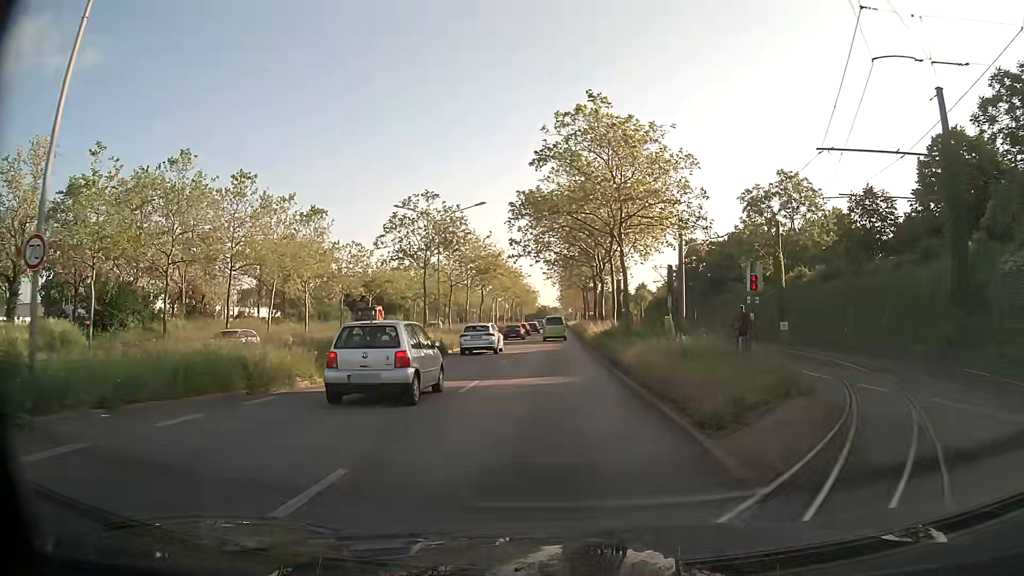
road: primary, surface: asphalt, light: Day
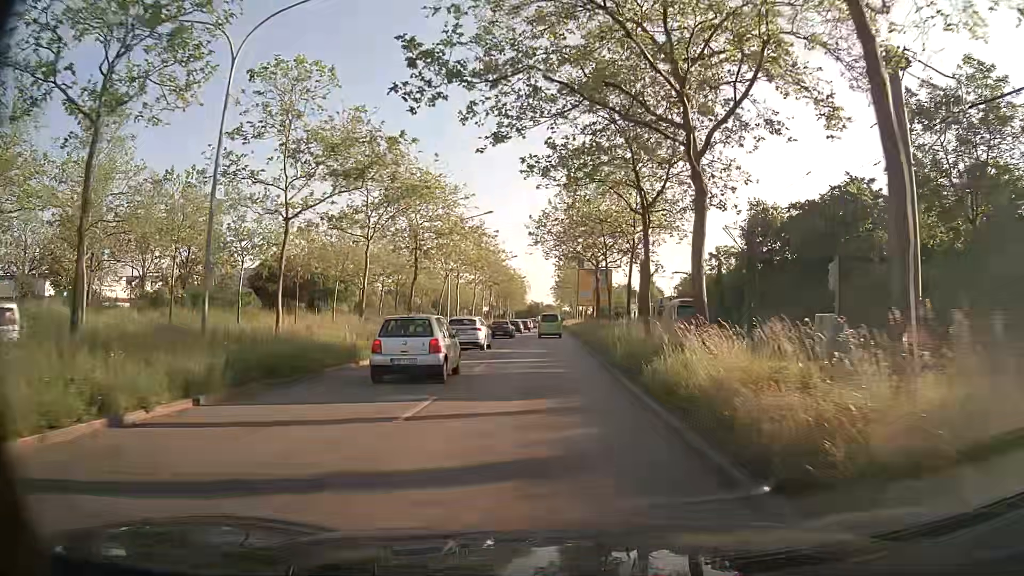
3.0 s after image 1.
(+0.3, +32.1) m; +1°
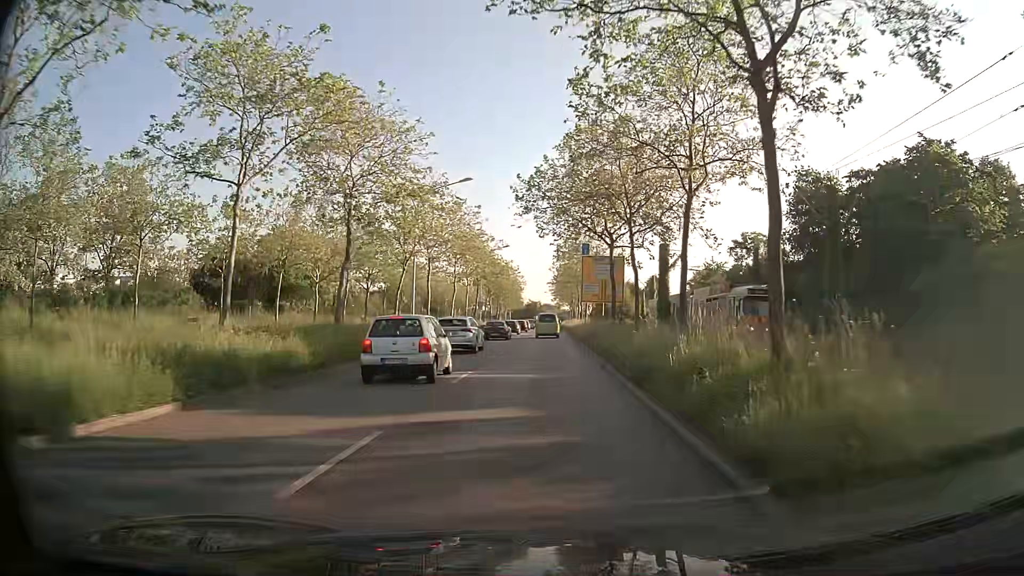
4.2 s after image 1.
(0.0, +12.8) m; +1°
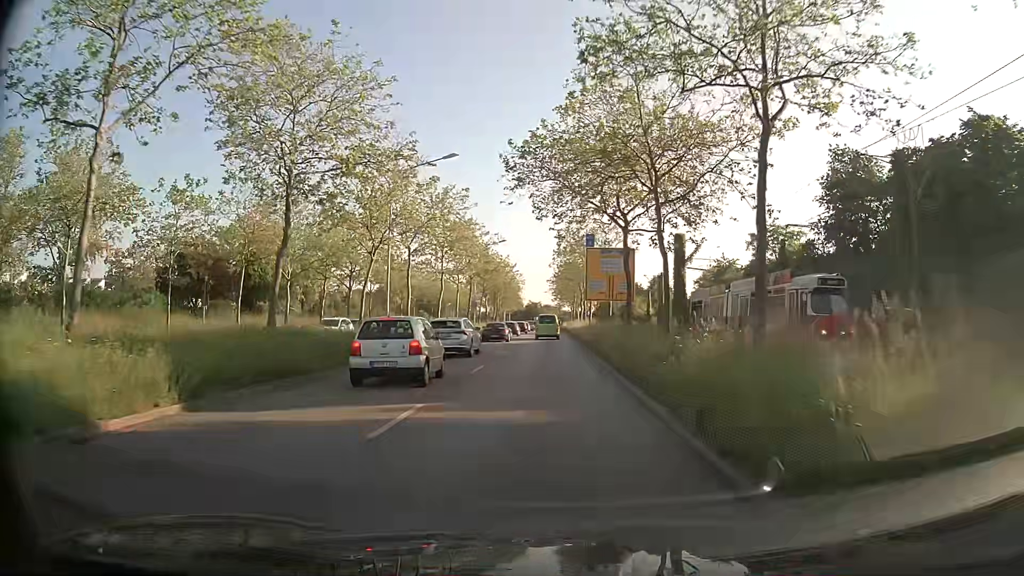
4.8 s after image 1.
(0.0, +6.5) m; 0°
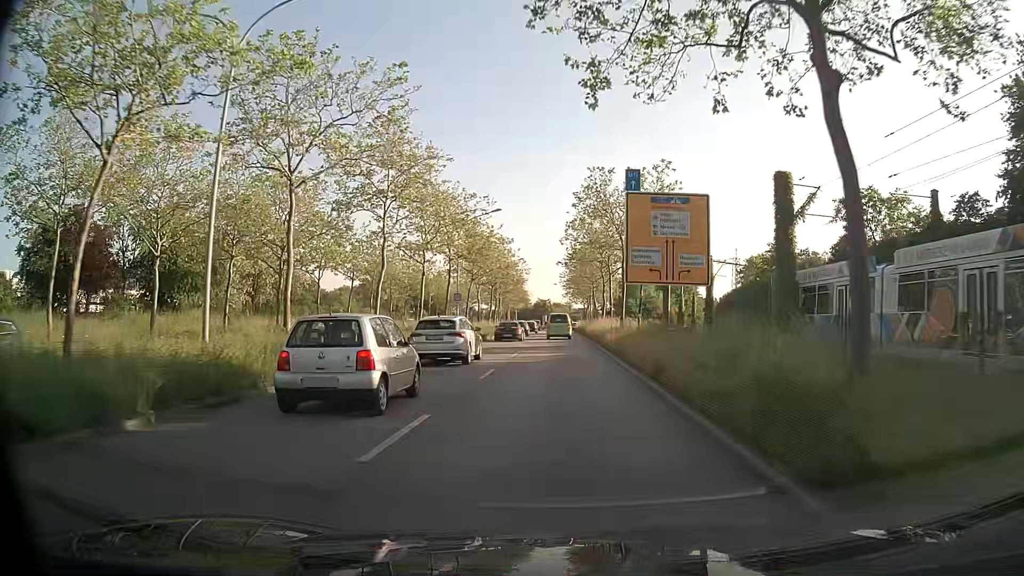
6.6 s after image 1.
(-0.2, +19.6) m; -1°
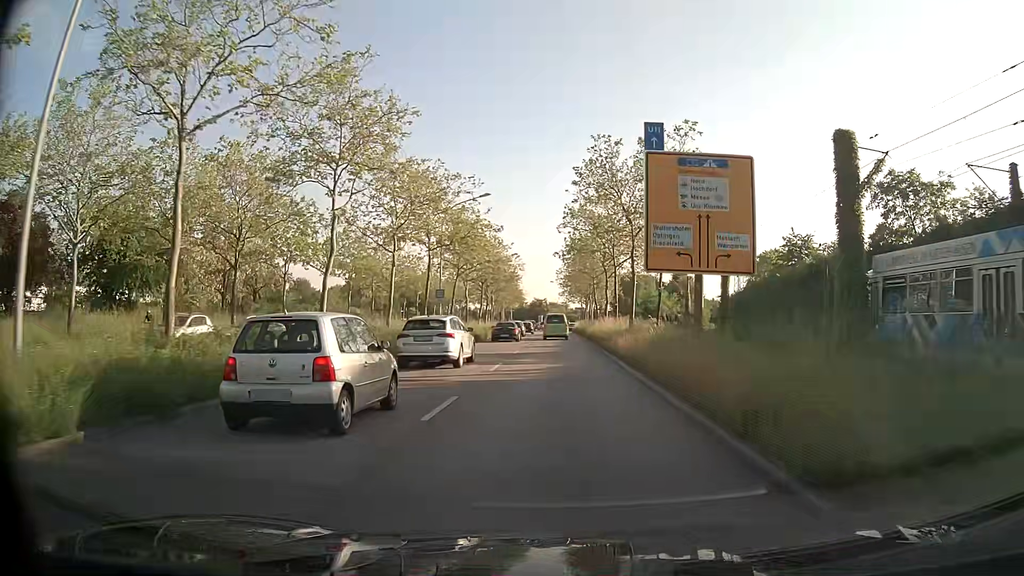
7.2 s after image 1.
(0.0, +6.5) m; 0°
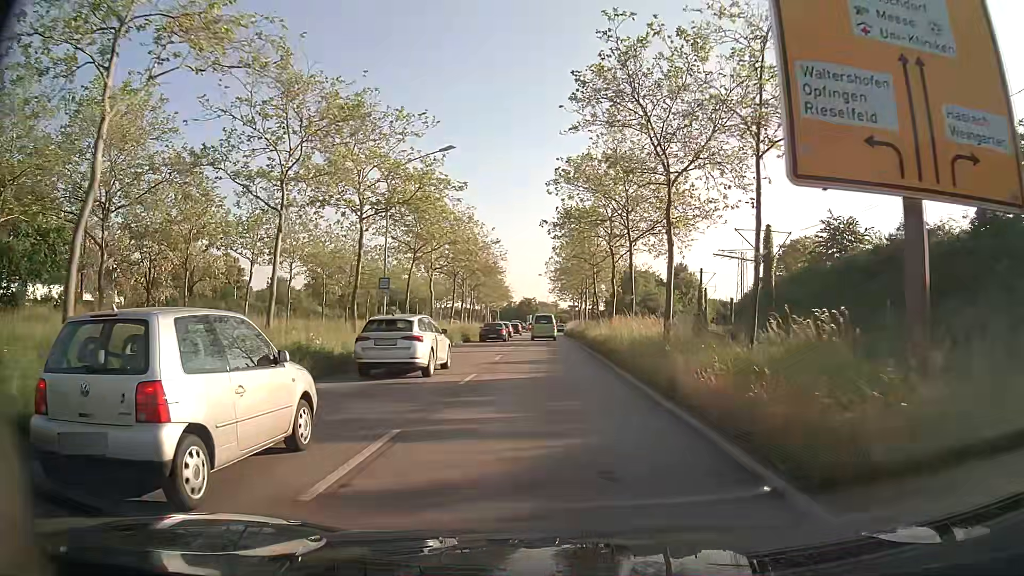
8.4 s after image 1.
(+0.1, +12.8) m; 0°
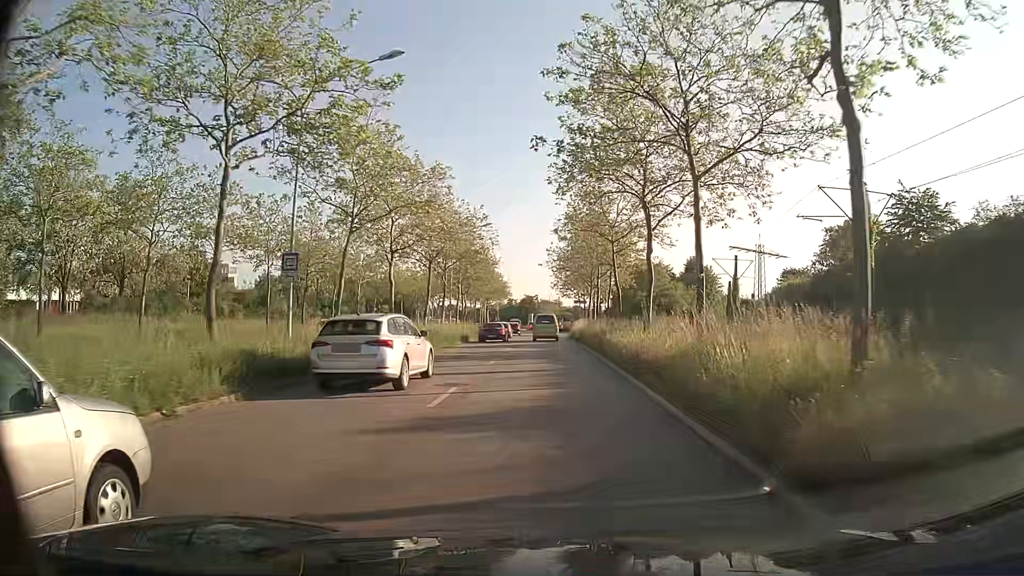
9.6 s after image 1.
(0.0, +12.6) m; 0°
(0, +10) (0, +20) (0, +30) (0, +40) (0, +50) (0, +60) (0, +70) (-1, +80) (-1, +90) (-1, +100) m
